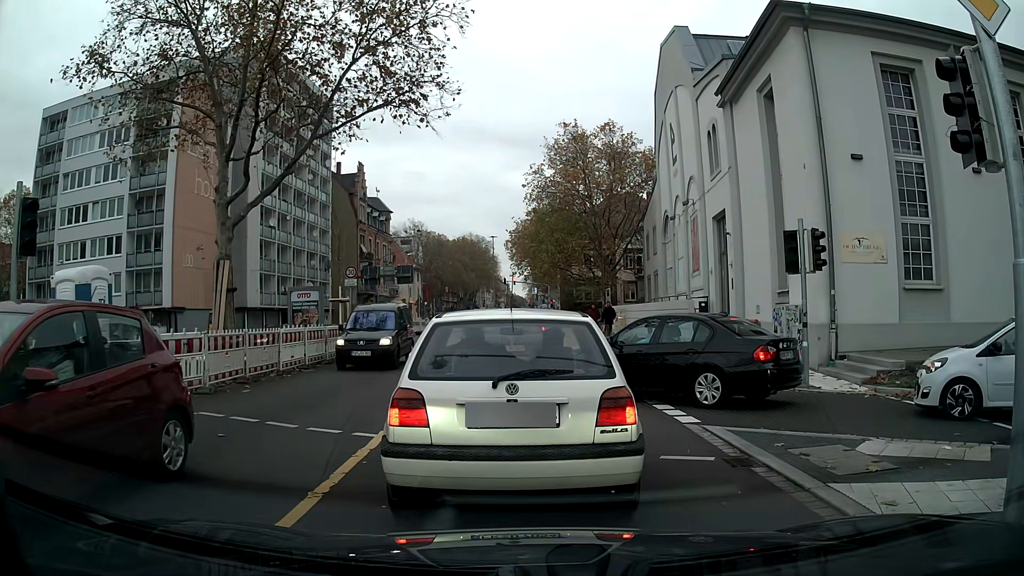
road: secondary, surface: asphalt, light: Day
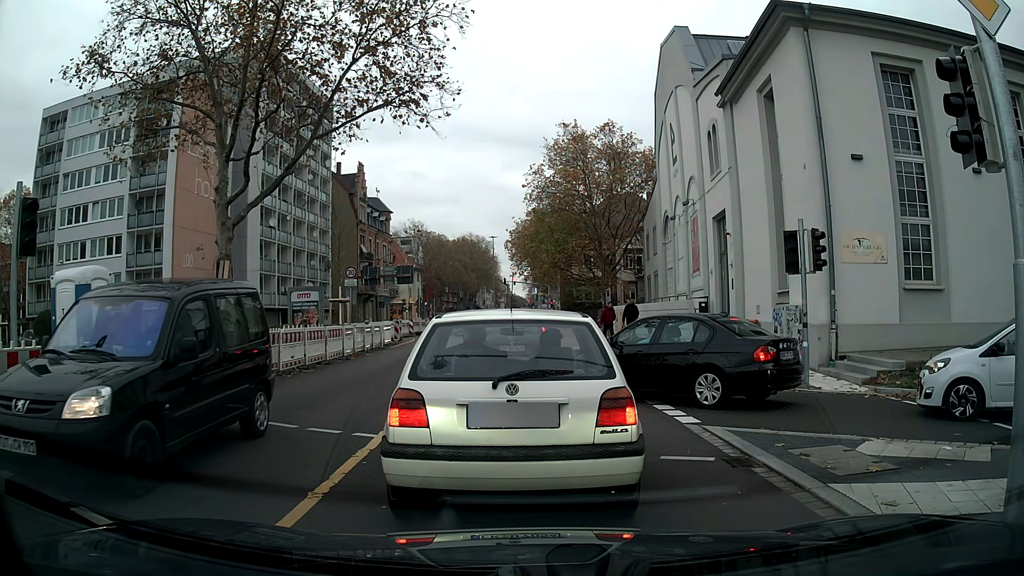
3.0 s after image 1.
(0.0, +0.1) m; 0°
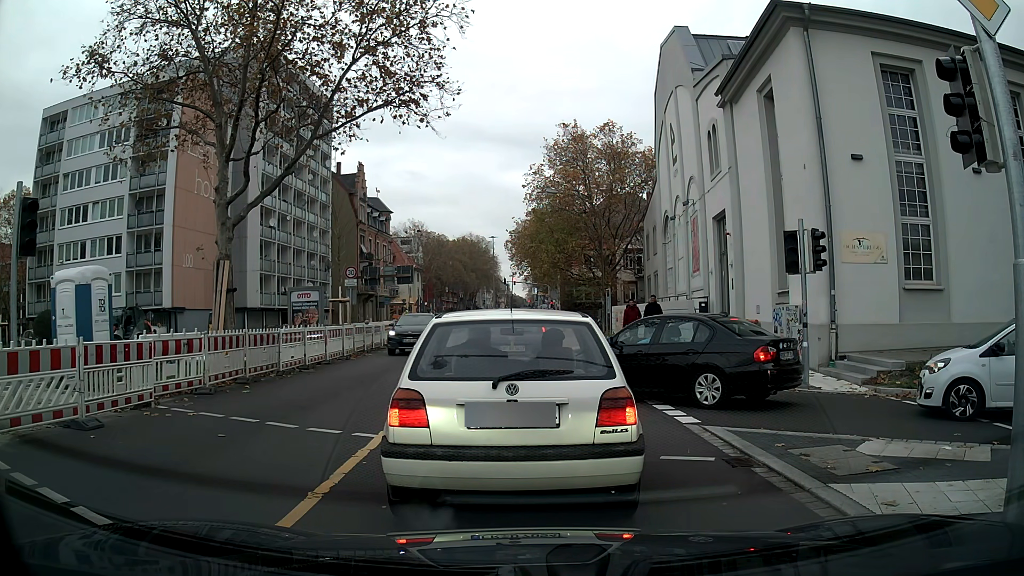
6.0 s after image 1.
(0.0, 0.0) m; 0°
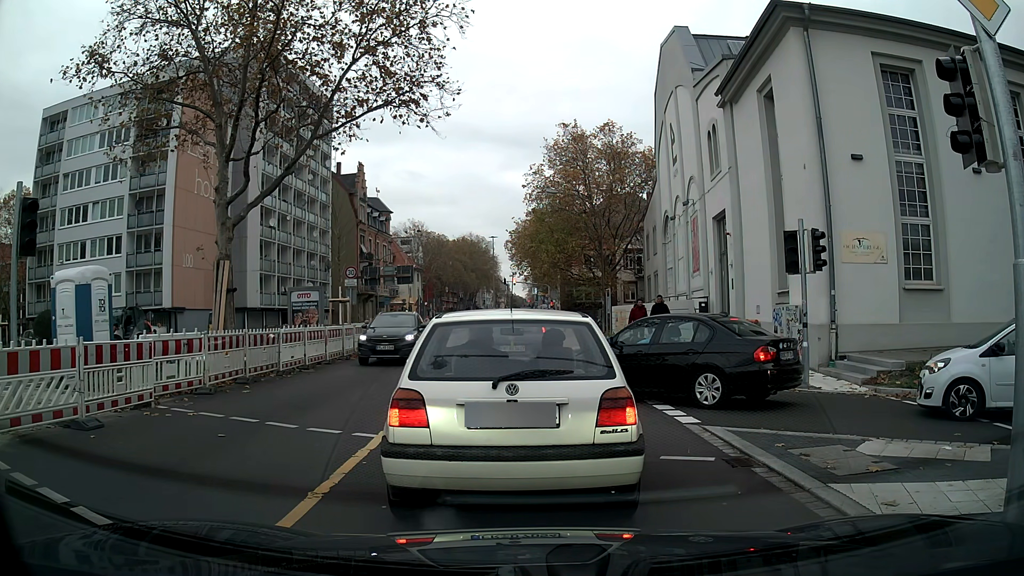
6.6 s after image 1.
(0.0, 0.0) m; 0°
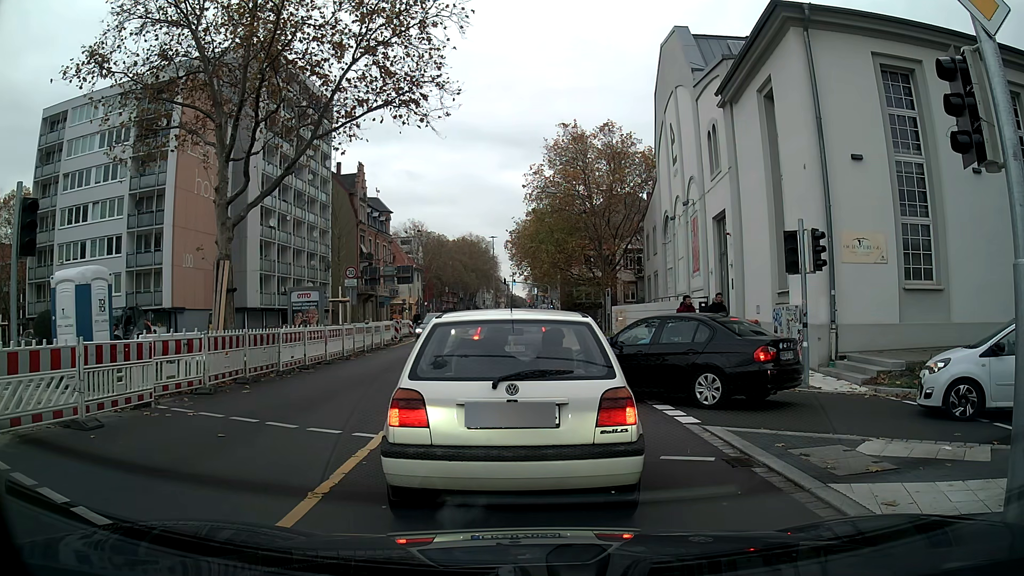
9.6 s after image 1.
(0.0, 0.0) m; 0°
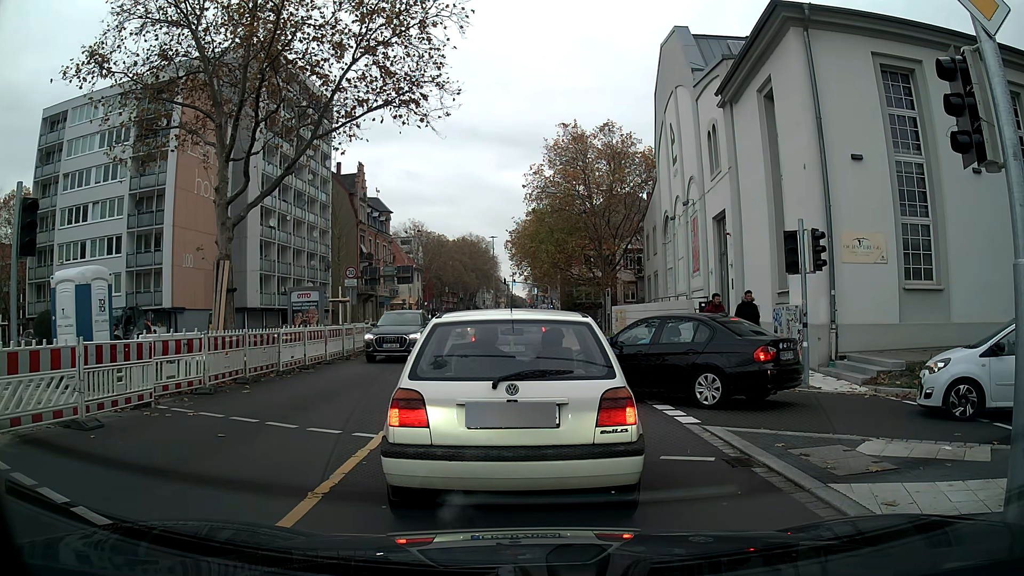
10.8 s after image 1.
(0.0, 0.0) m; 0°
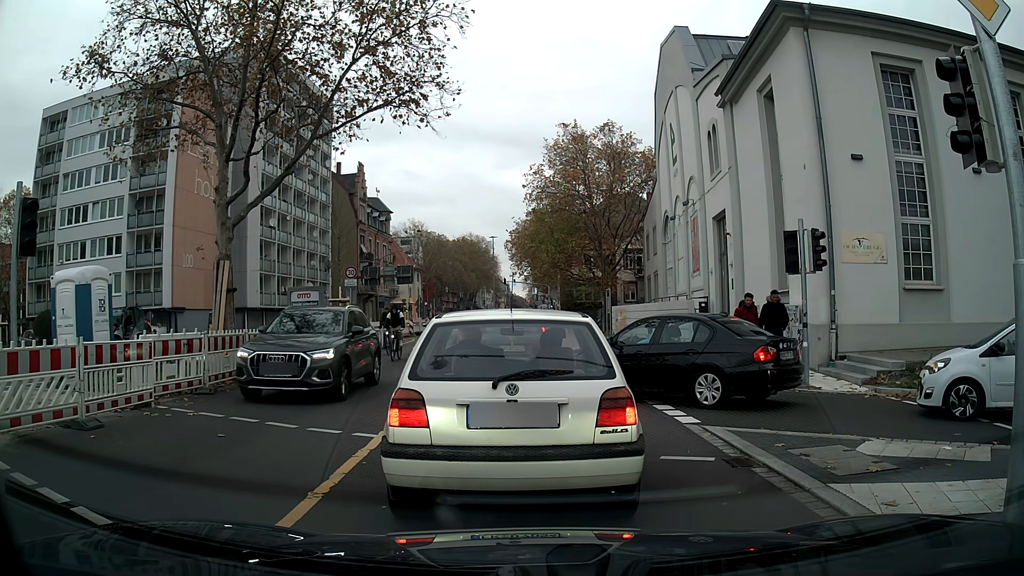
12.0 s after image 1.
(0.0, 0.0) m; 0°
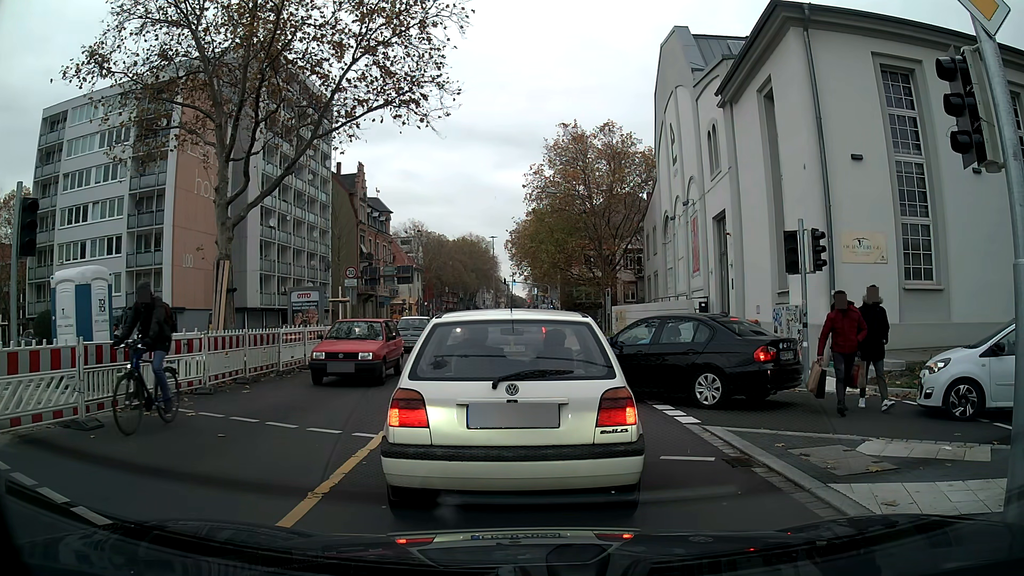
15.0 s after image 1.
(0.0, 0.0) m; 0°
(0, +10) (0, +20) (-1, +30) (-1, +40) (-1, +50) (-1, +60) (-1, +70) (-1, +80) (-1, +90) (-1, +100) m
